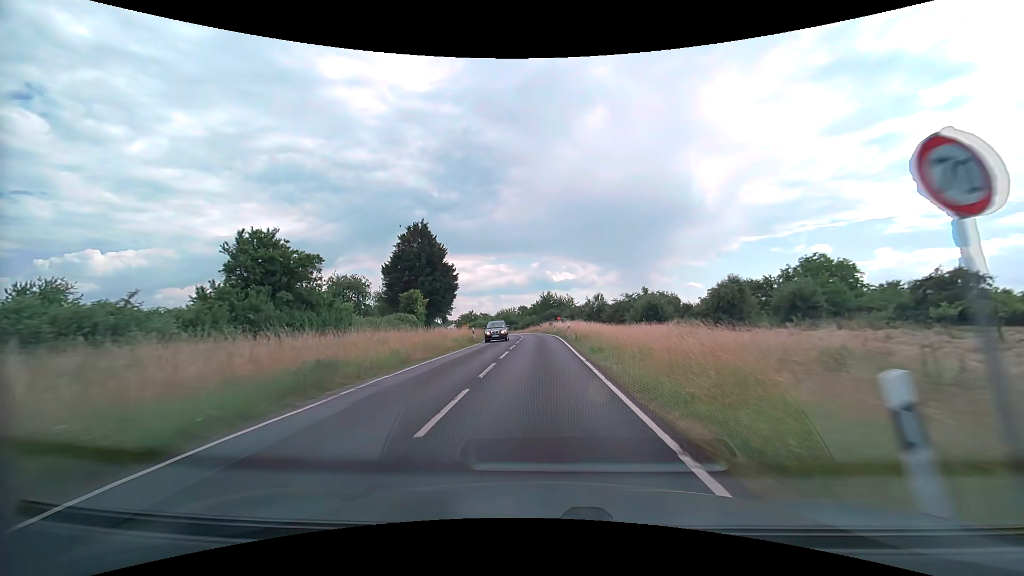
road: secondary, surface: asphalt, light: Day
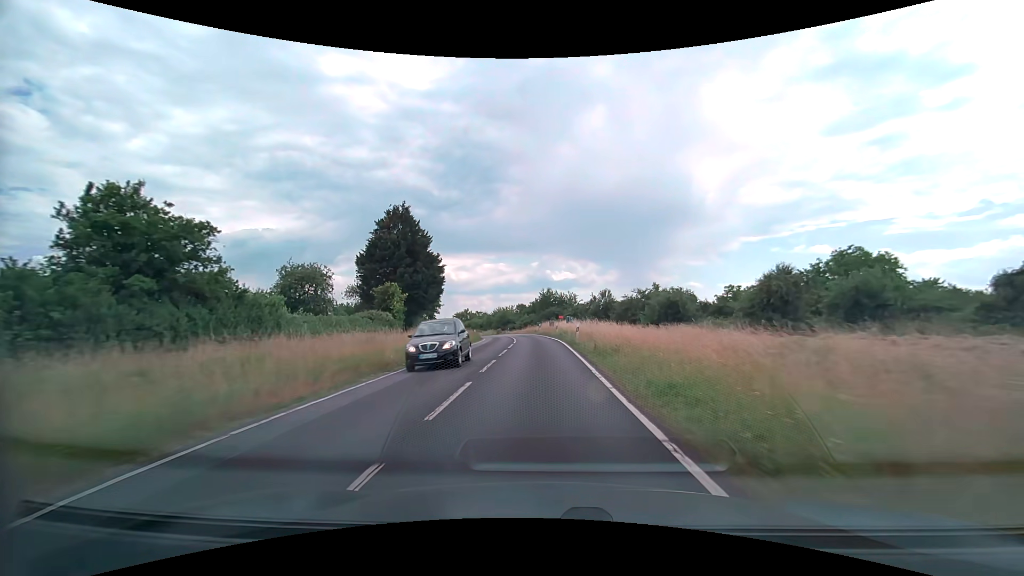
(0.0, +11.0) m; 0°
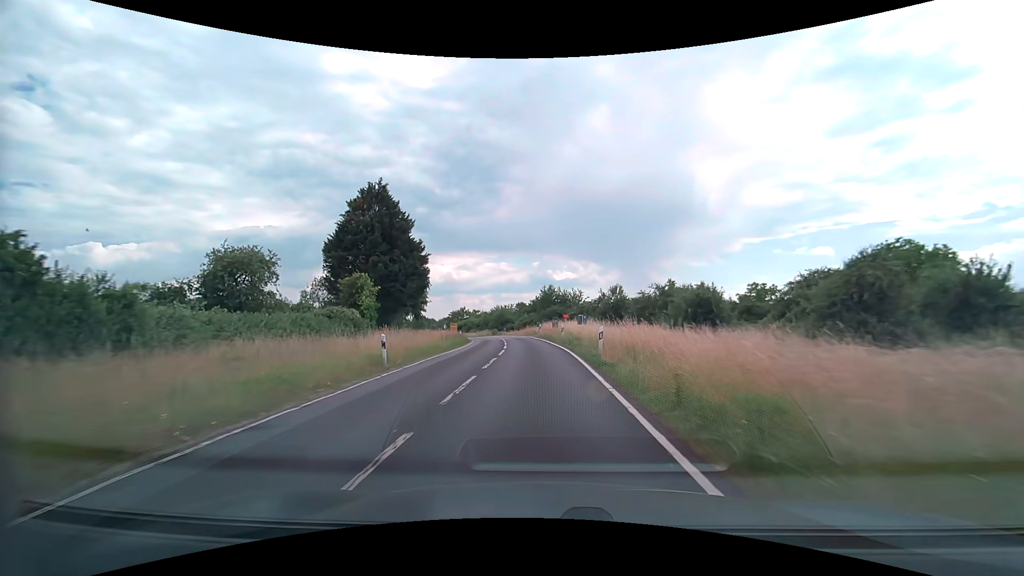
(0.0, +10.8) m; 0°
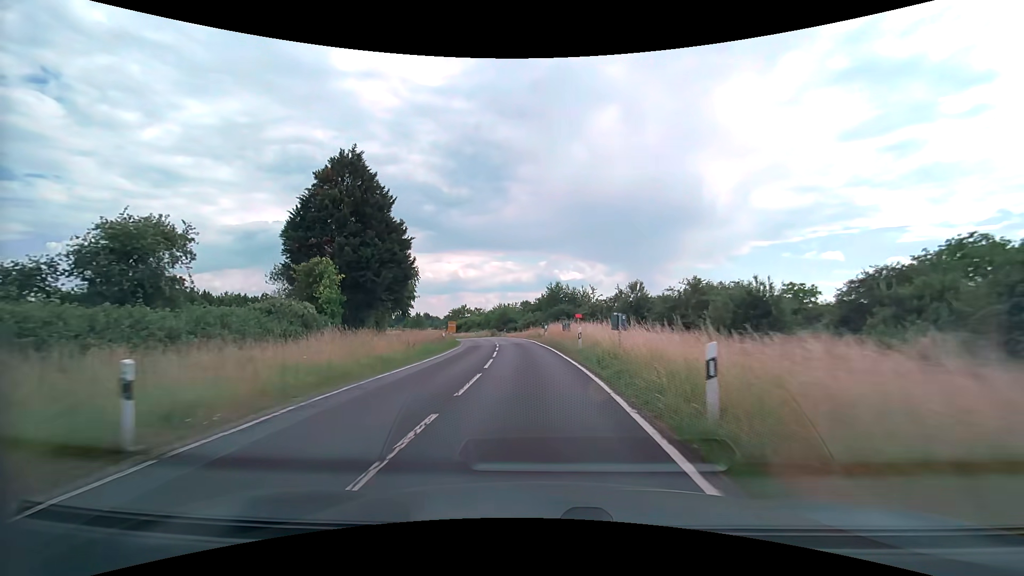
(0.0, +10.7) m; -1°
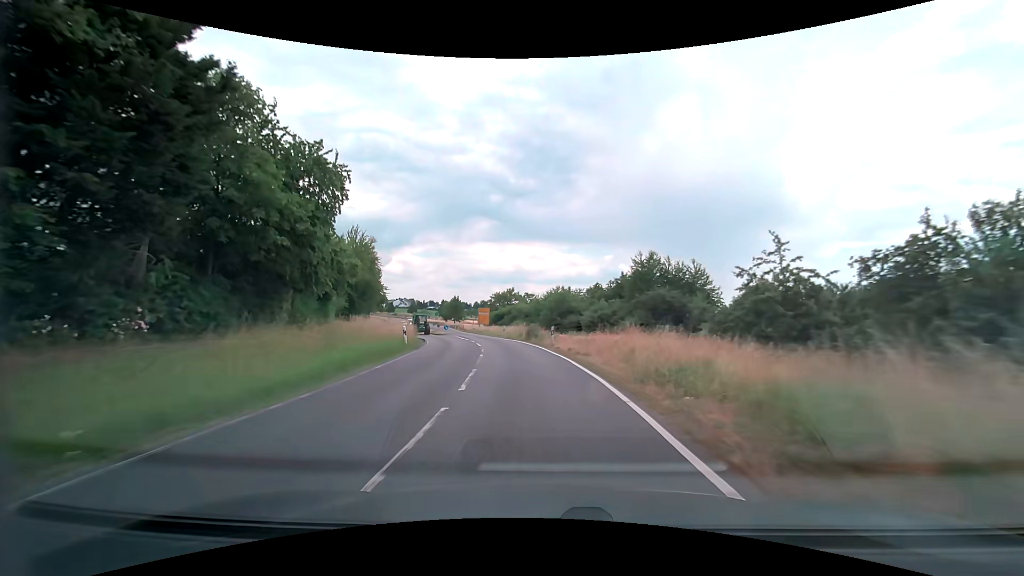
(-2.3, +41.4) m; -7°
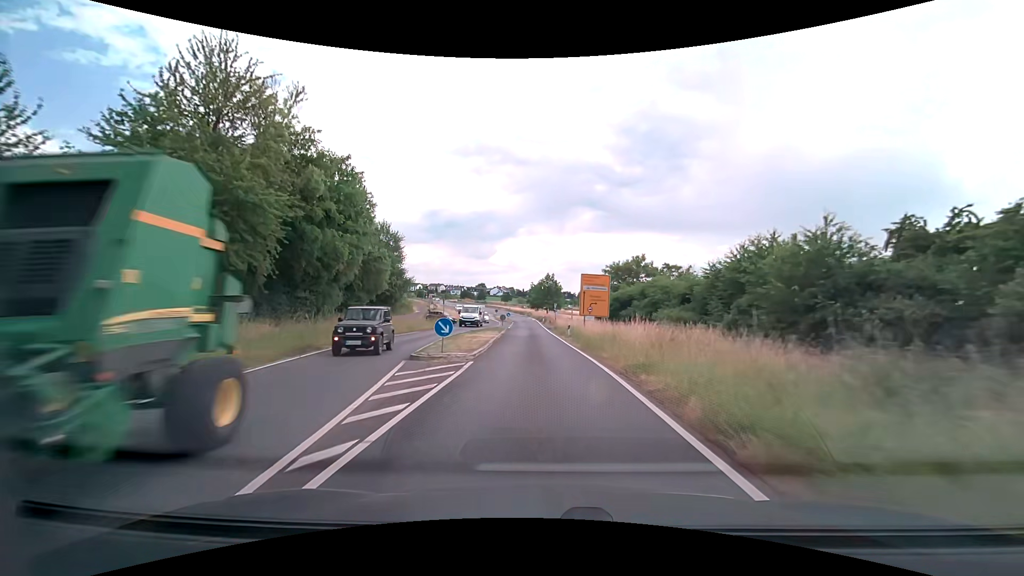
(-6.1, +50.3) m; -12°
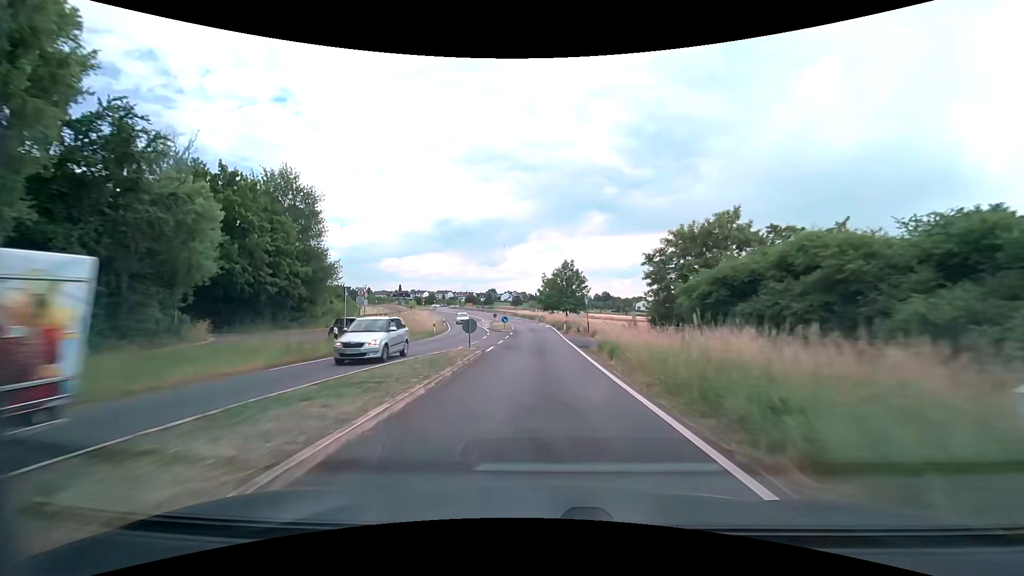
(-0.6, +30.8) m; -2°
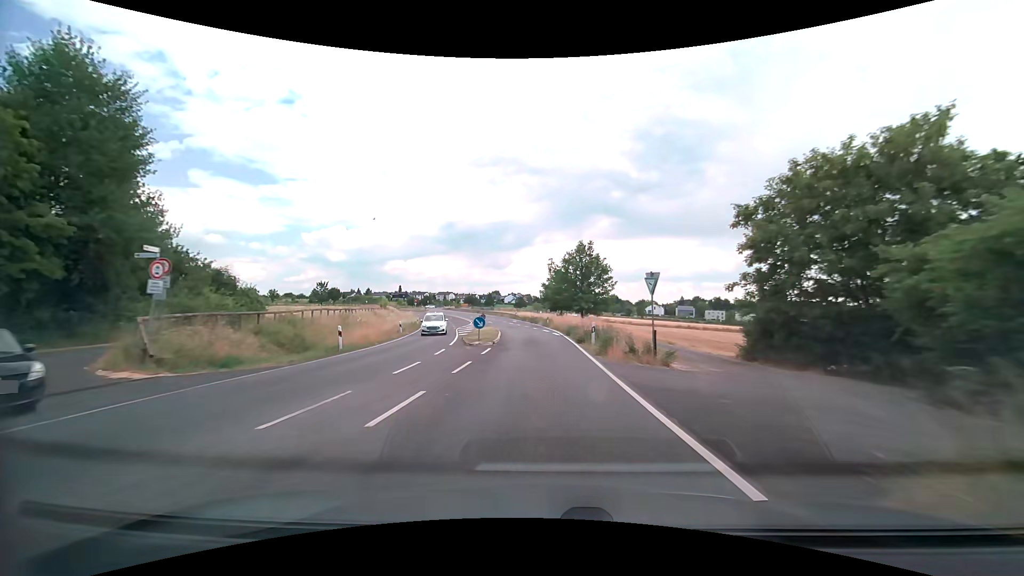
(-0.1, +20.6) m; -1°
(0, +10) (0, +20) (-1, +30) (-2, +40) (-3, +50) (-5, +60) (-7, +70) (-9, +79) (-11, +89) (-14, +99) m
